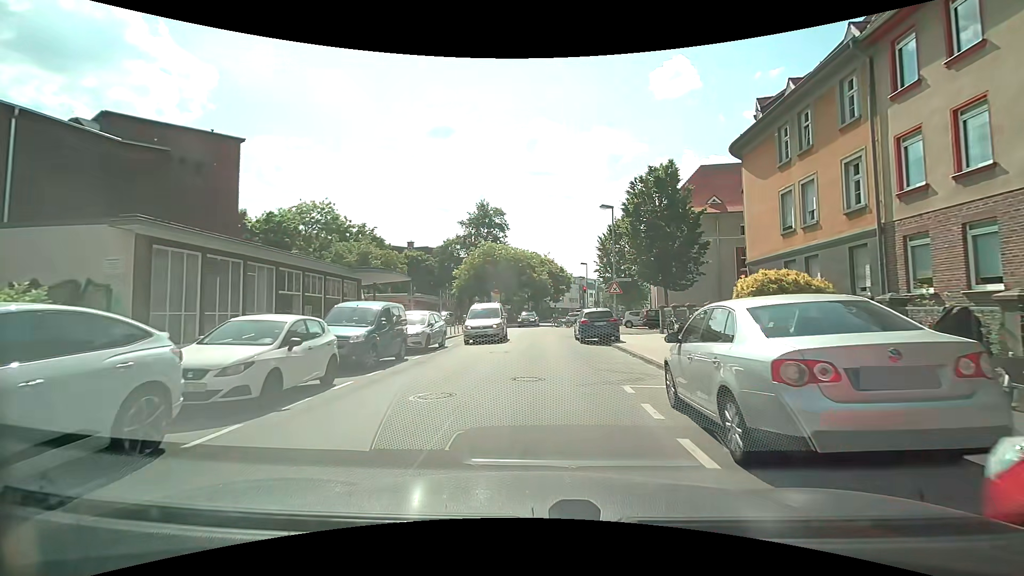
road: residential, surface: asphalt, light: Day
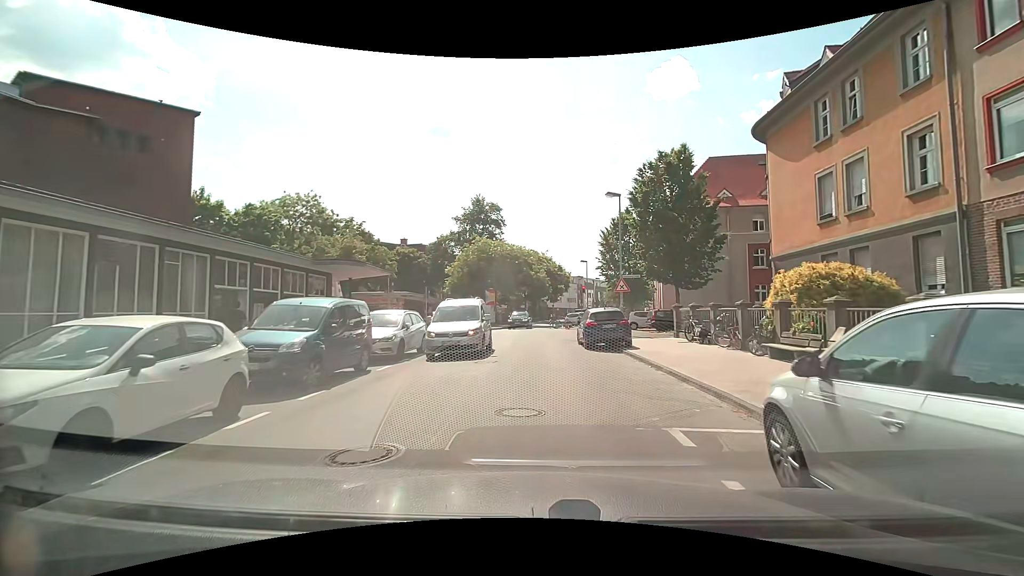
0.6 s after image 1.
(0.0, +3.3) m; 0°
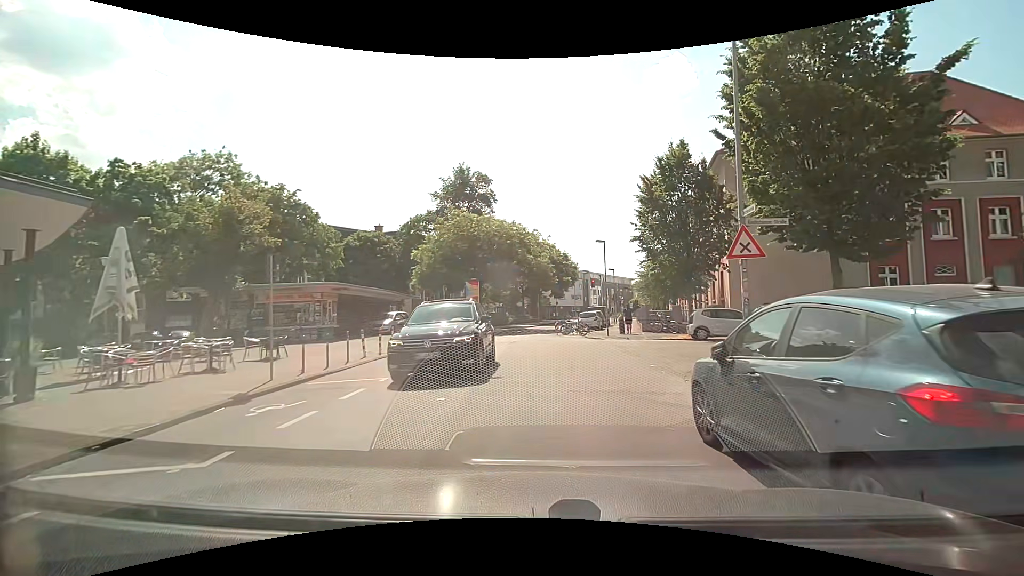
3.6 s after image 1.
(+0.2, +15.7) m; 0°
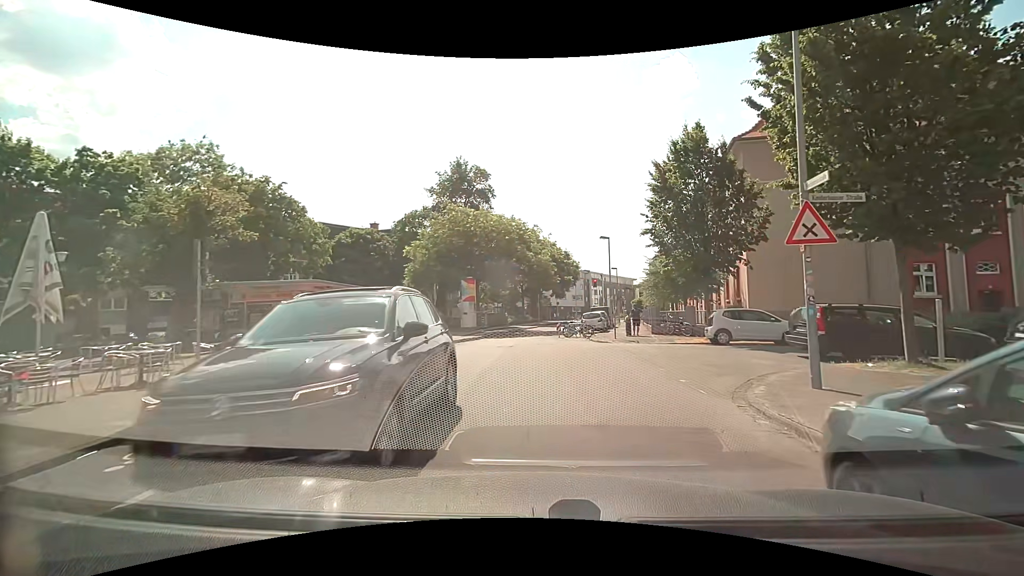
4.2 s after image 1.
(0.0, +2.4) m; 0°
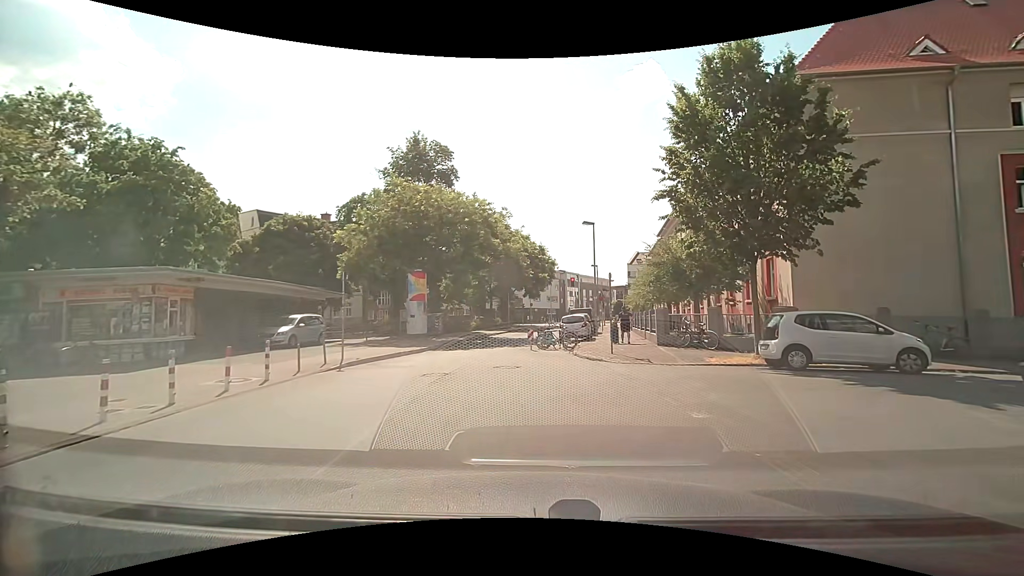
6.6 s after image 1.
(+0.4, +8.1) m; +3°
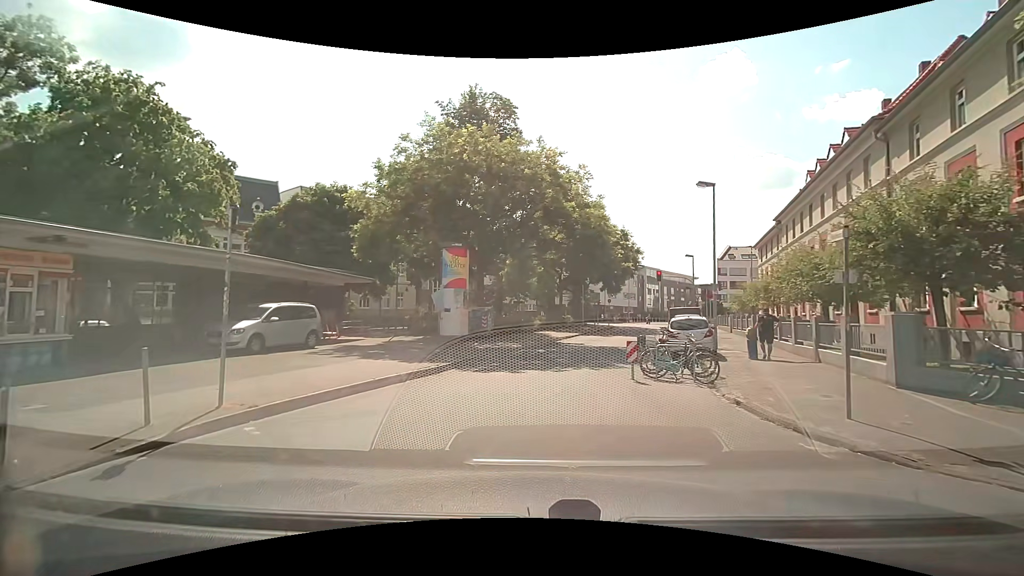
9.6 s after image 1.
(-0.5, +9.6) m; -8°
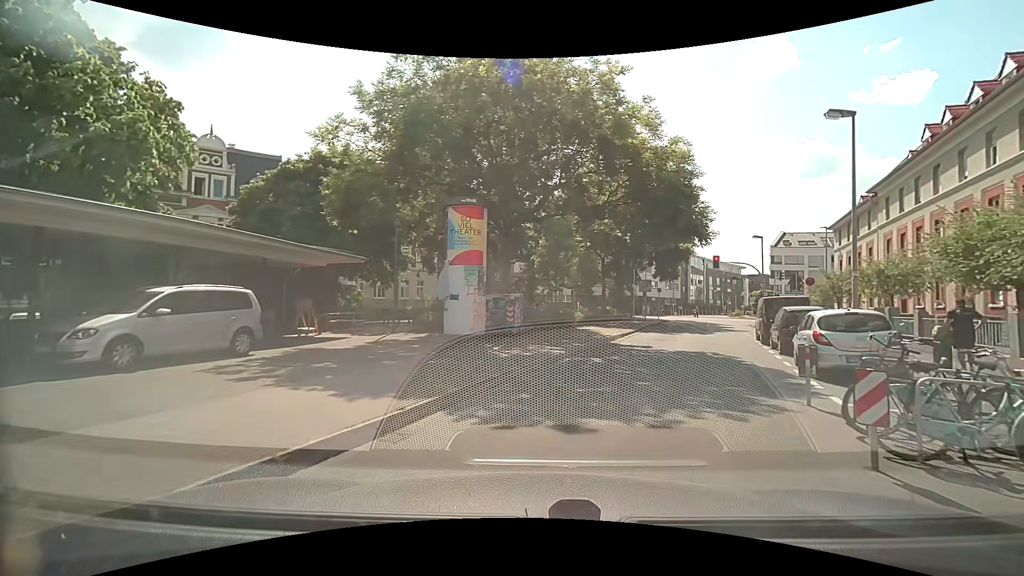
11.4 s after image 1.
(-0.4, +7.0) m; -4°
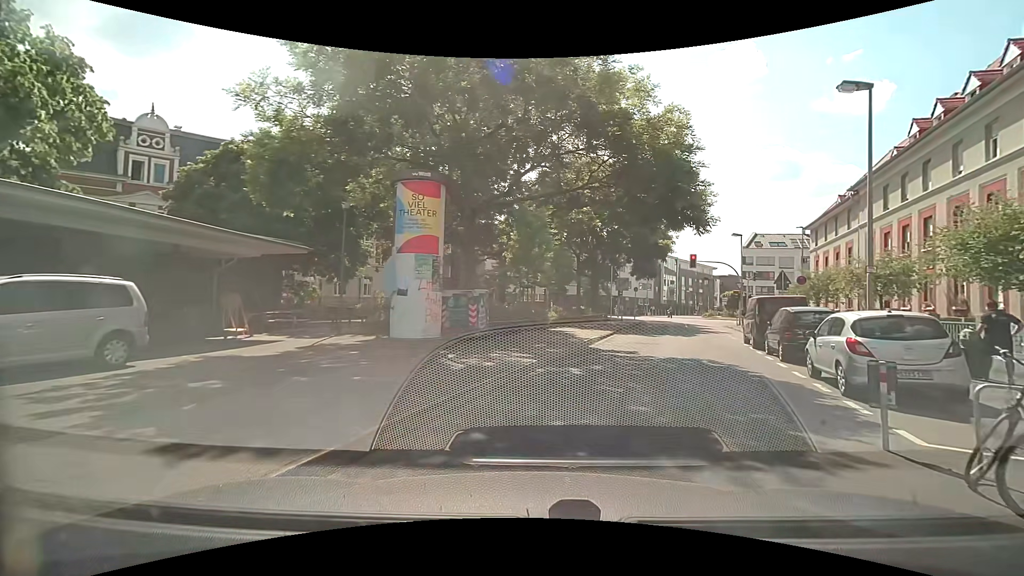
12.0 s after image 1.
(+0.1, +2.5) m; +3°
